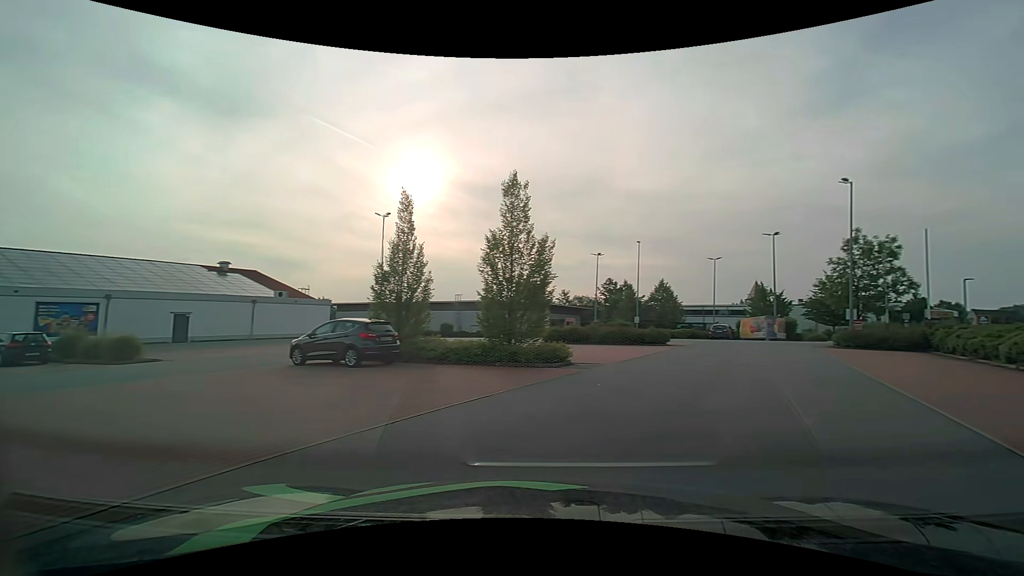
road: residential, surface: asphalt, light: Day
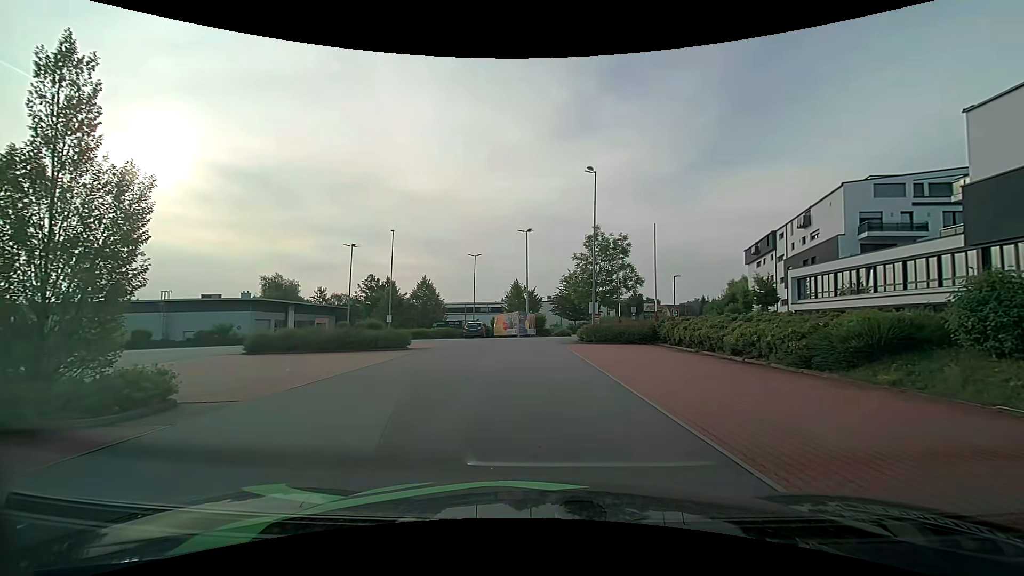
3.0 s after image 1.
(+2.3, +6.4) m; +25°
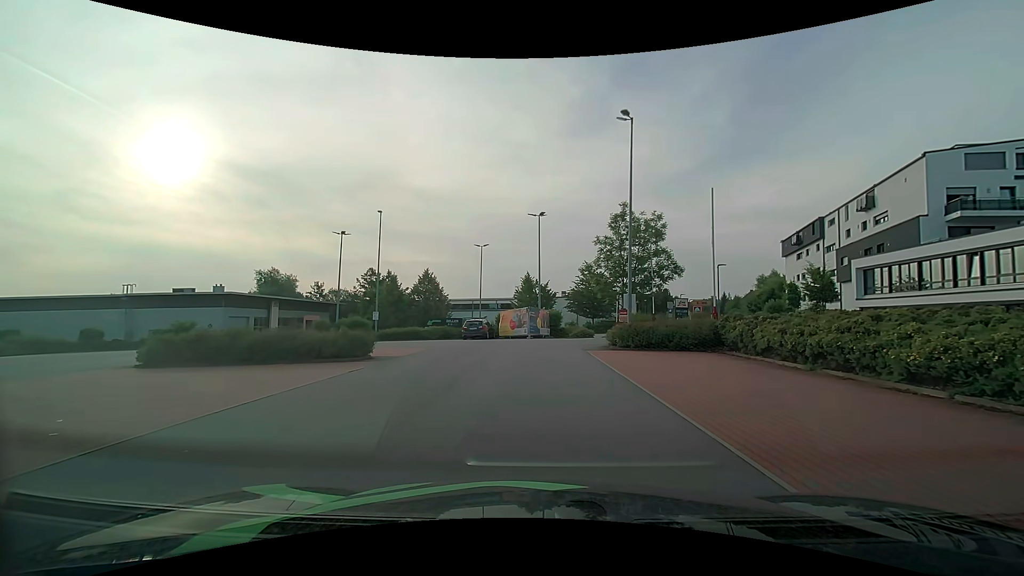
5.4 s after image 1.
(0.0, +7.6) m; 0°
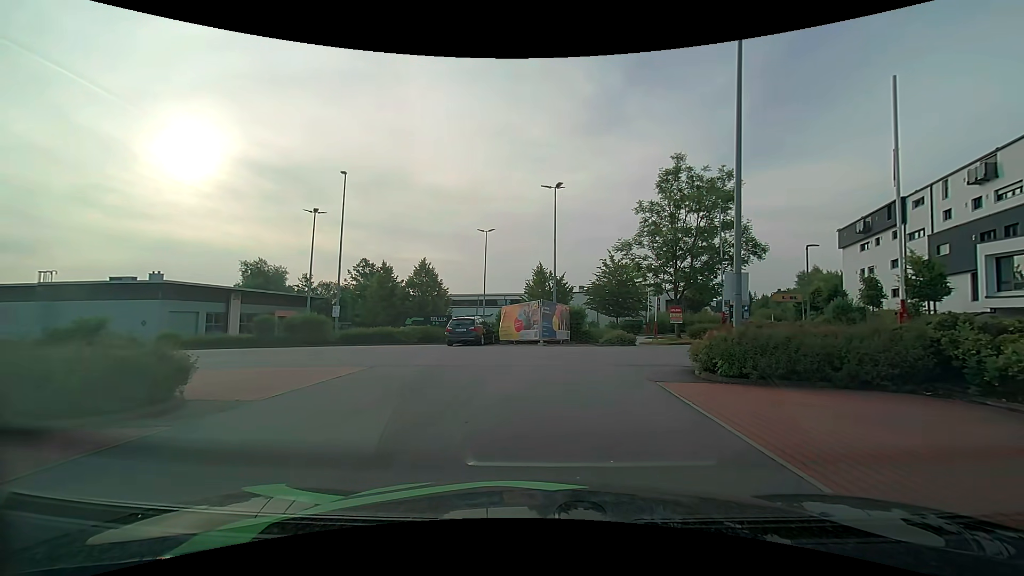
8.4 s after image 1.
(-0.2, +10.3) m; -2°
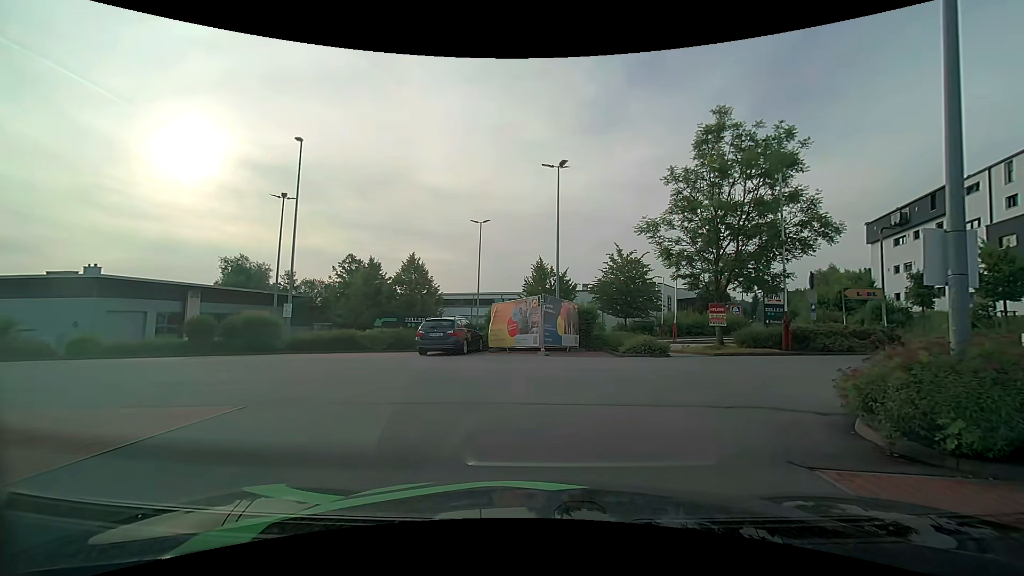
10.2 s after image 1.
(0.0, +5.7) m; 0°
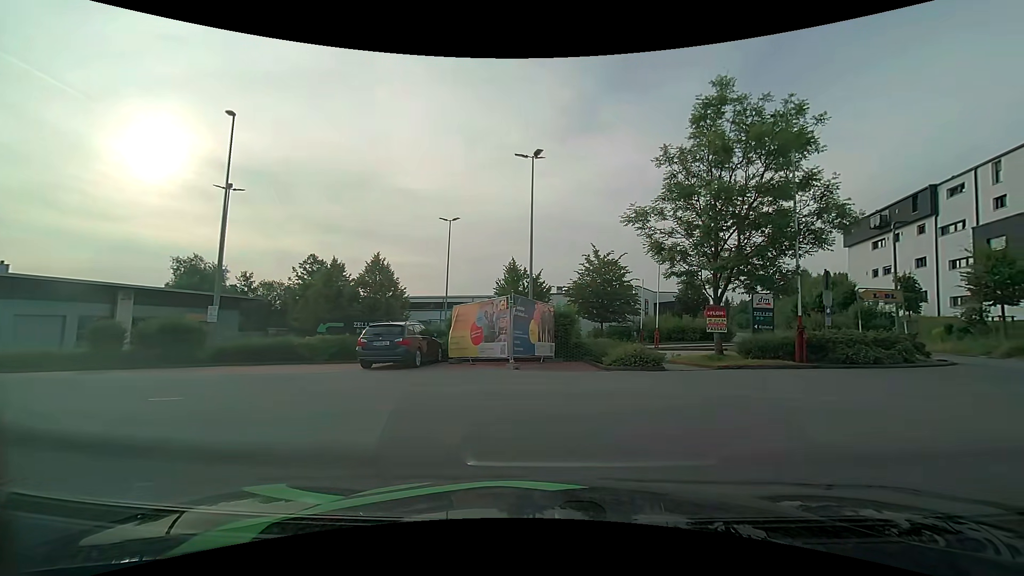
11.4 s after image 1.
(+0.1, +3.1) m; +3°
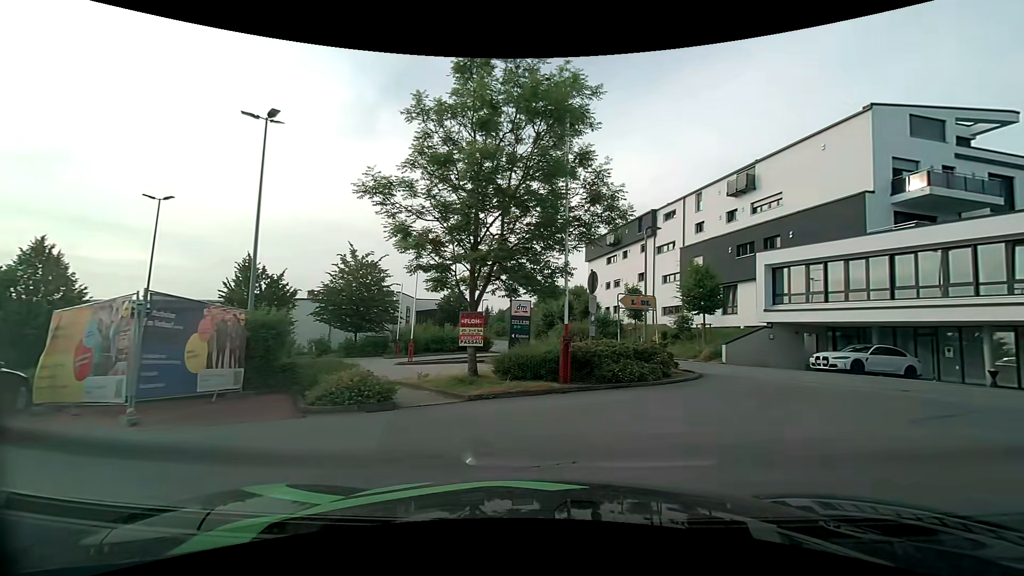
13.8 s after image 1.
(+0.9, +4.8) m; +25°
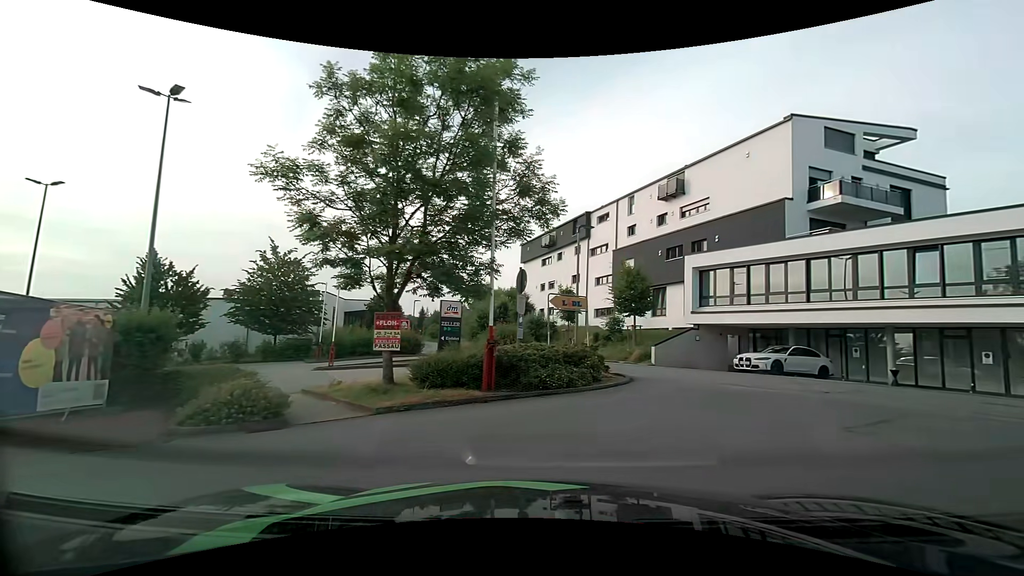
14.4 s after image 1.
(+0.1, +1.1) m; +7°
